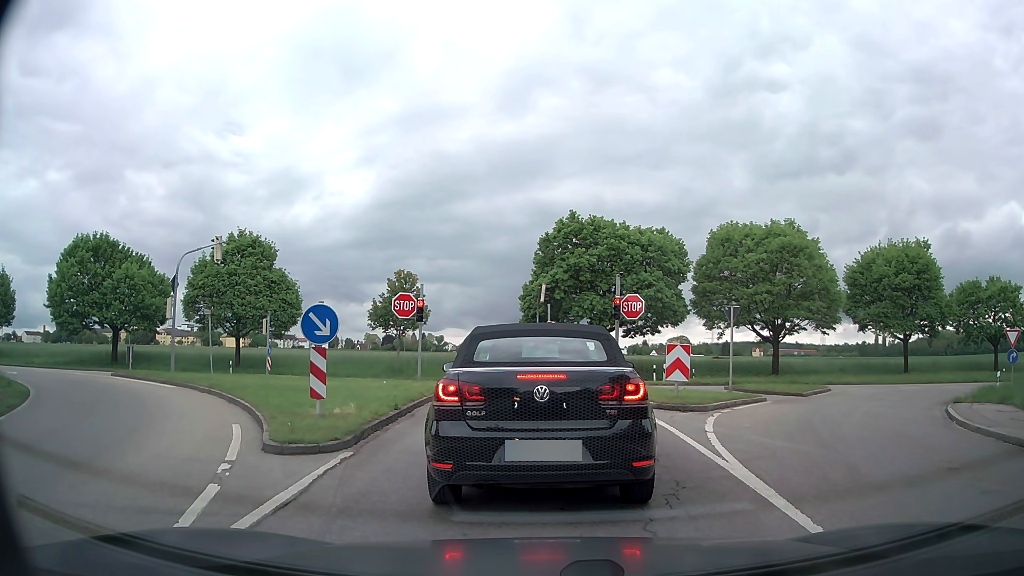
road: residential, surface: asphalt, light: Day
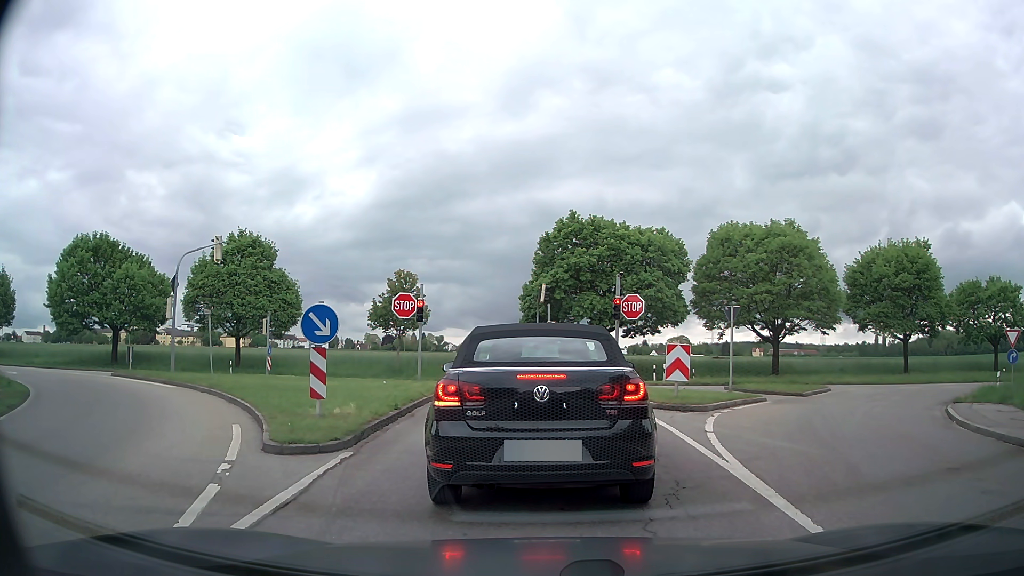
(0.0, 0.0) m; 0°
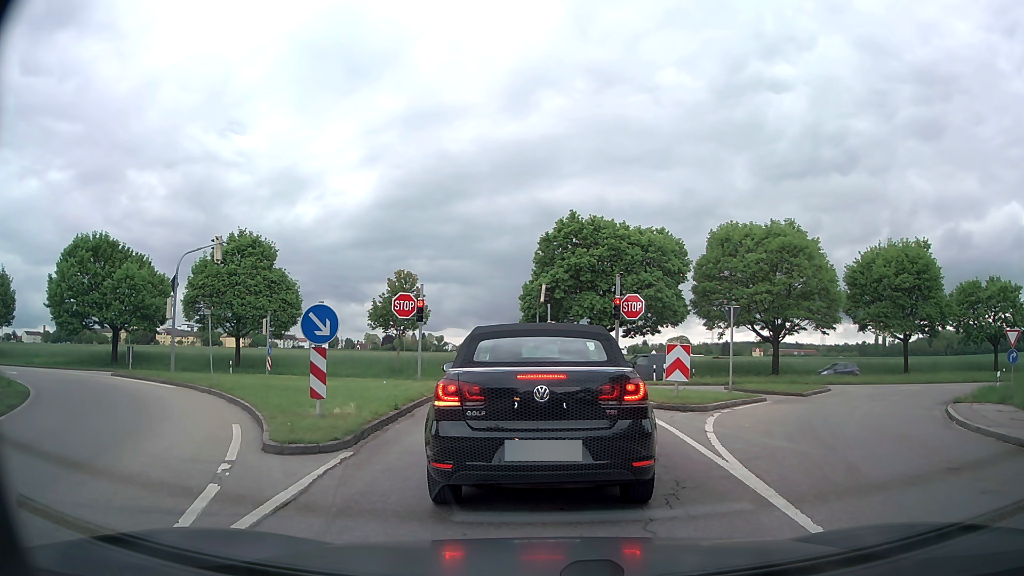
(0.0, 0.0) m; 0°
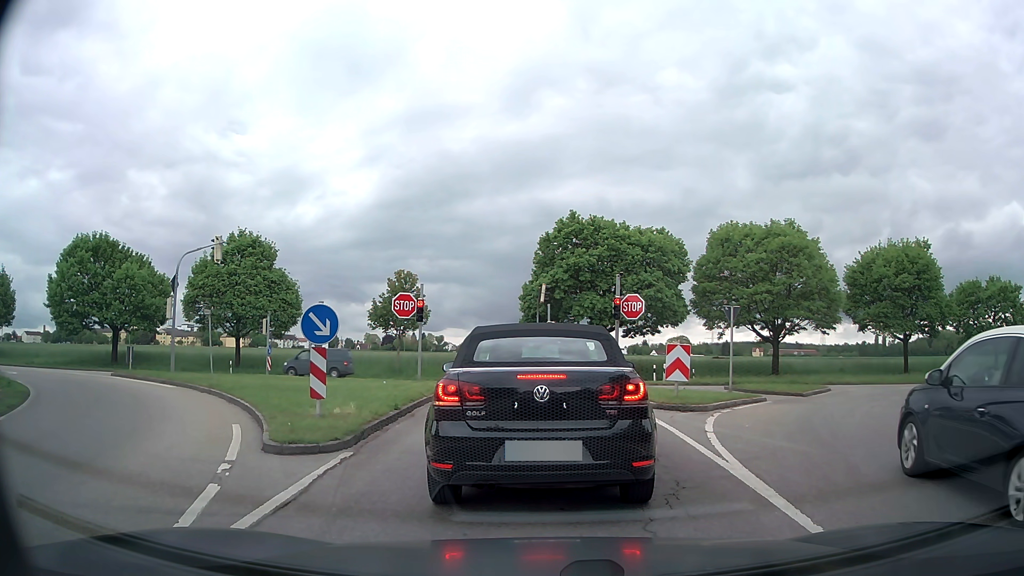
(0.0, 0.0) m; 0°
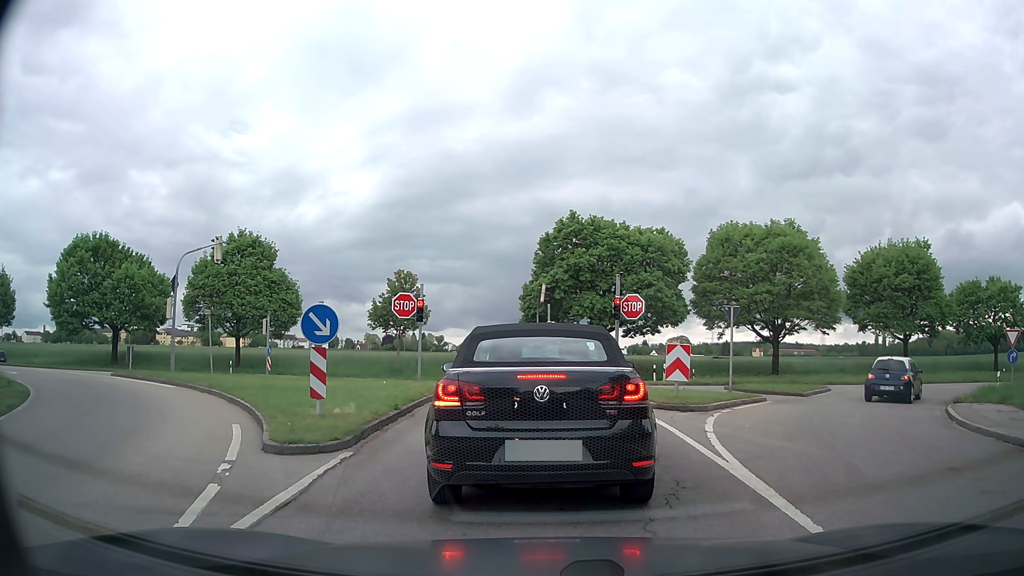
(0.0, 0.0) m; 0°
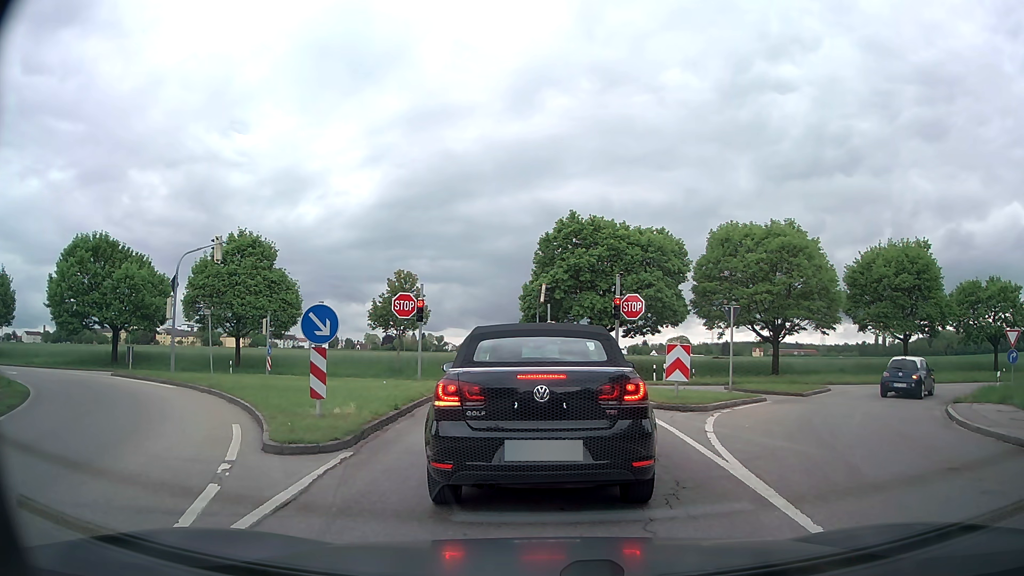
(0.0, 0.0) m; 0°
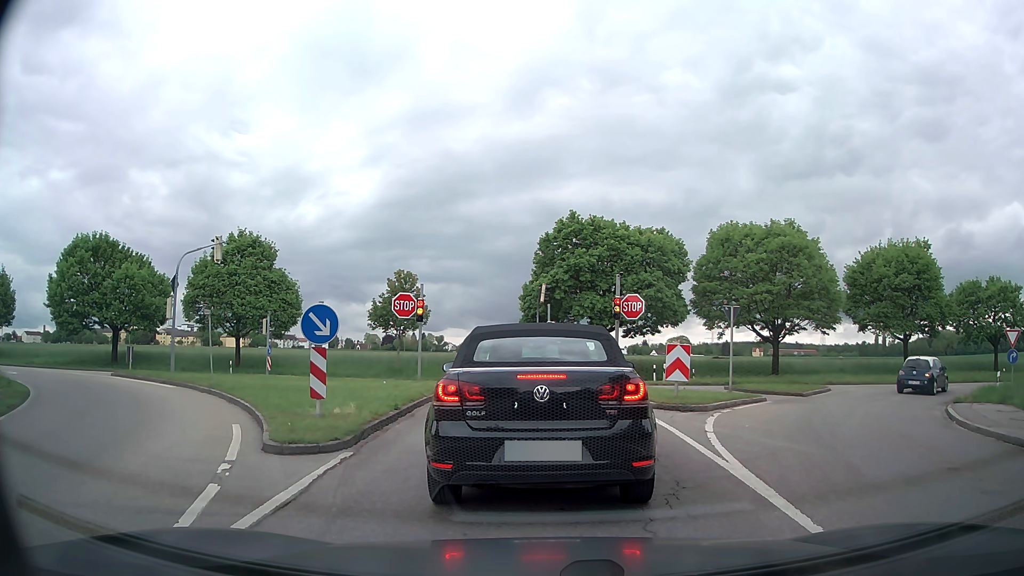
(0.0, 0.0) m; 0°
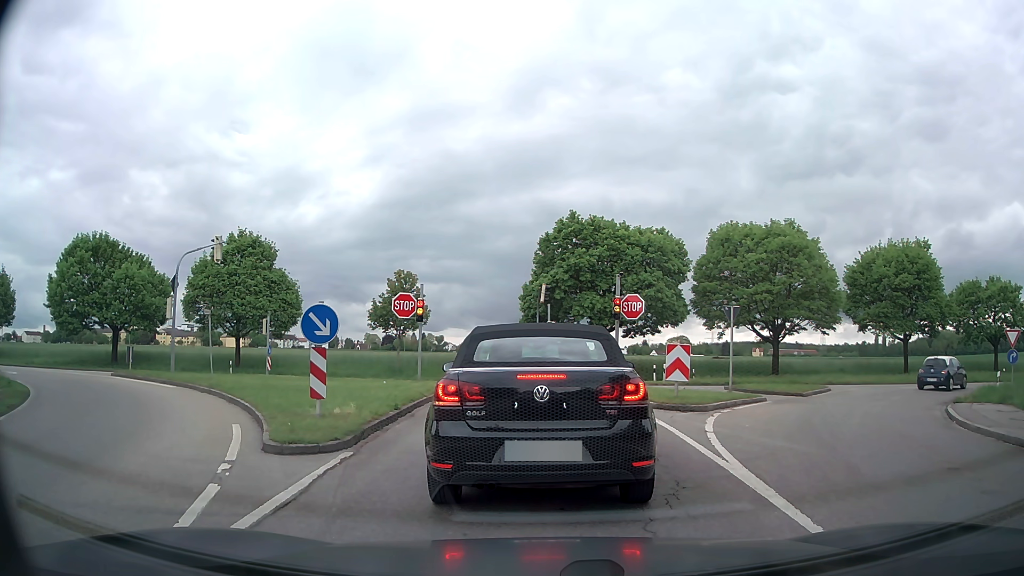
(0.0, 0.0) m; 0°
(0, +10) (0, +20) (-1, +30) (-6, +38) (-15, +43) (-24, +46) (-34, +47) (-44, +48) (-54, +49) (-64, +51) m
